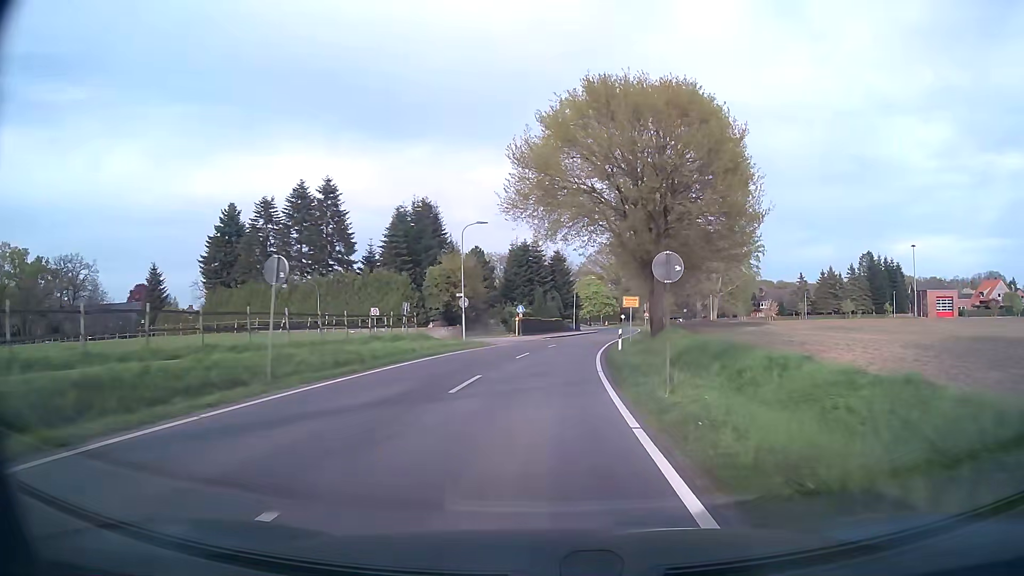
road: tertiary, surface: asphalt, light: Day
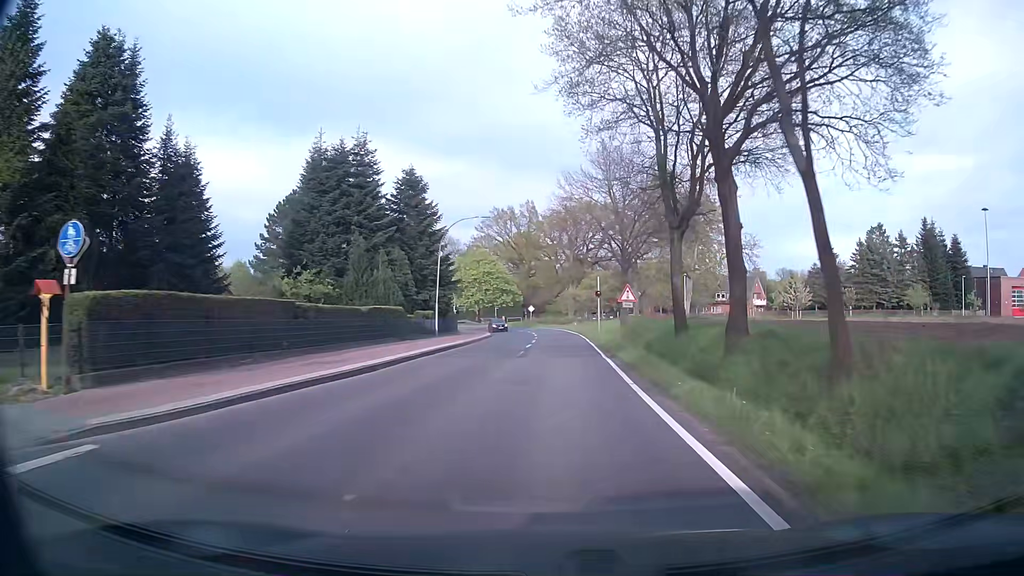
(+4.0, +52.2) m; +9°
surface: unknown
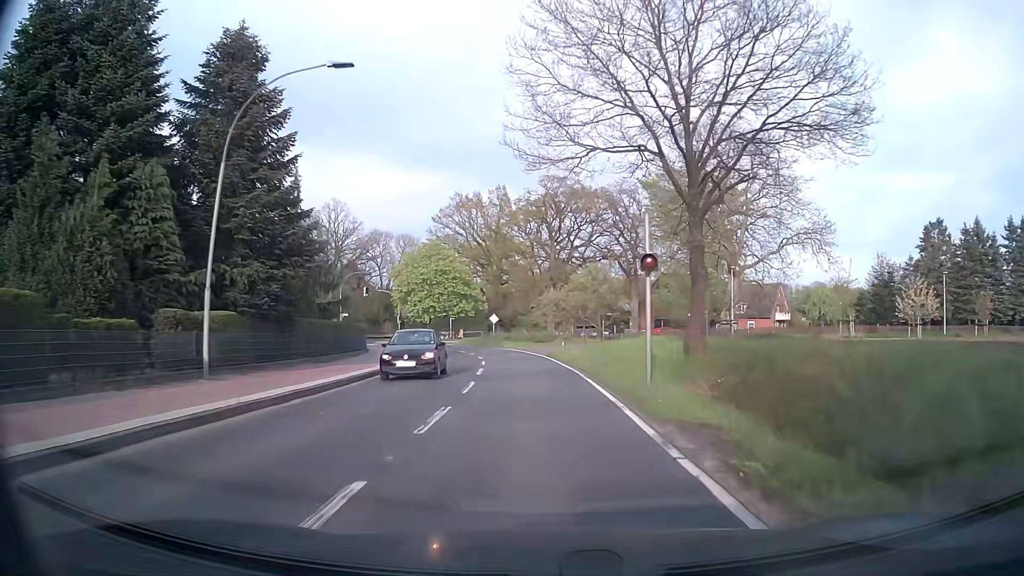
(+0.6, +27.1) m; +2°
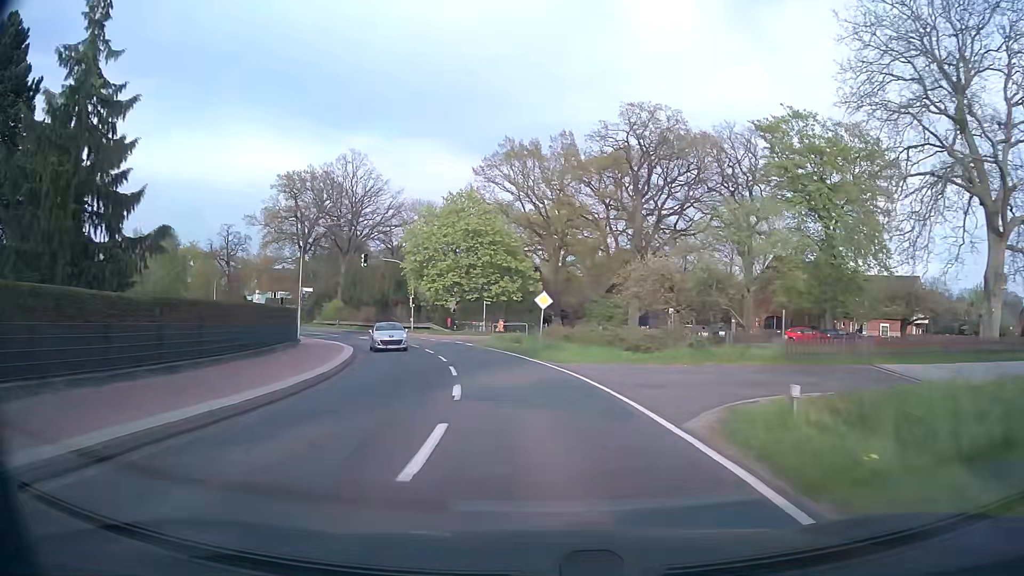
(-0.9, +27.3) m; -5°
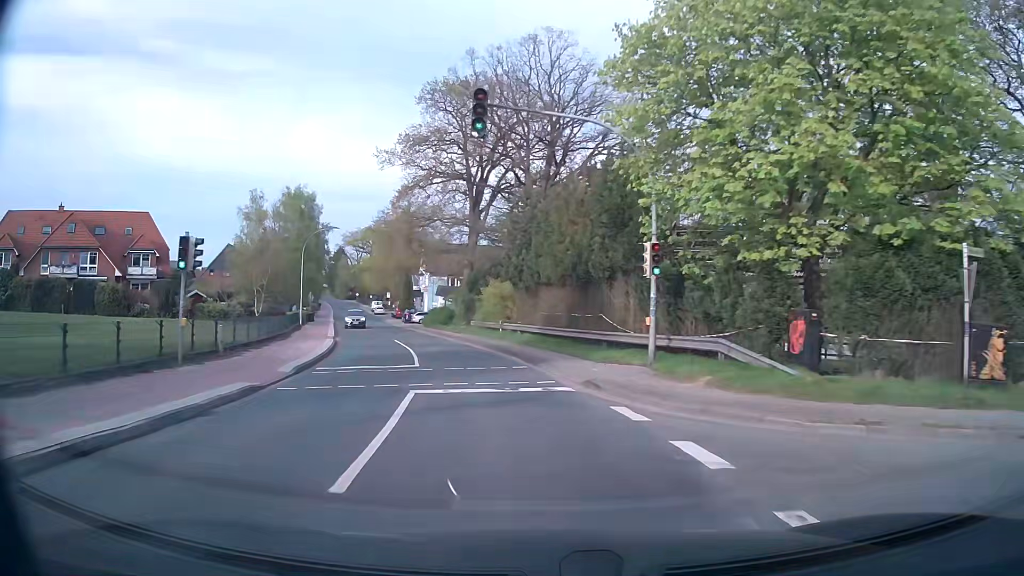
(-6.6, +41.9) m; -22°
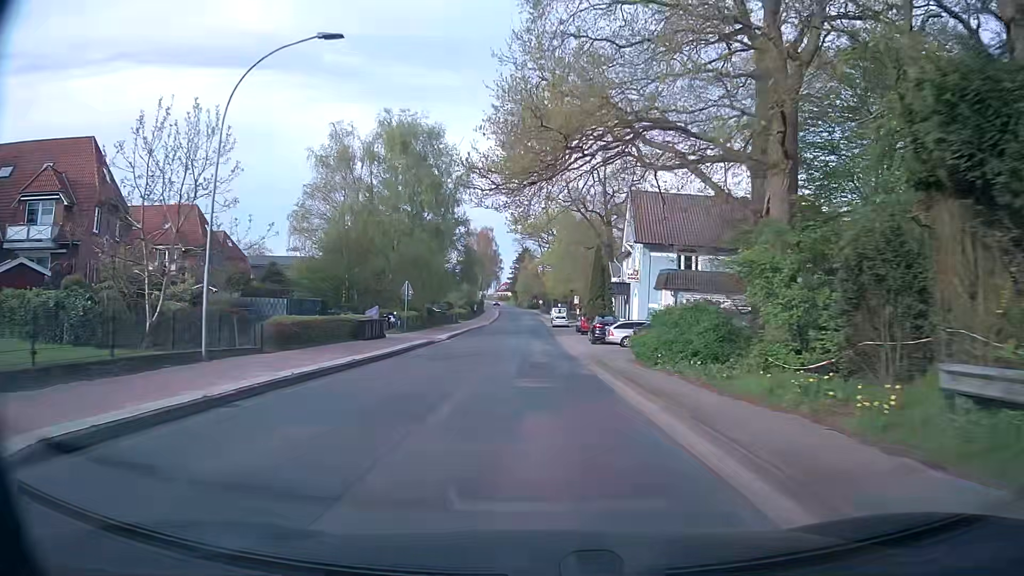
(-6.7, +38.9) m; -17°
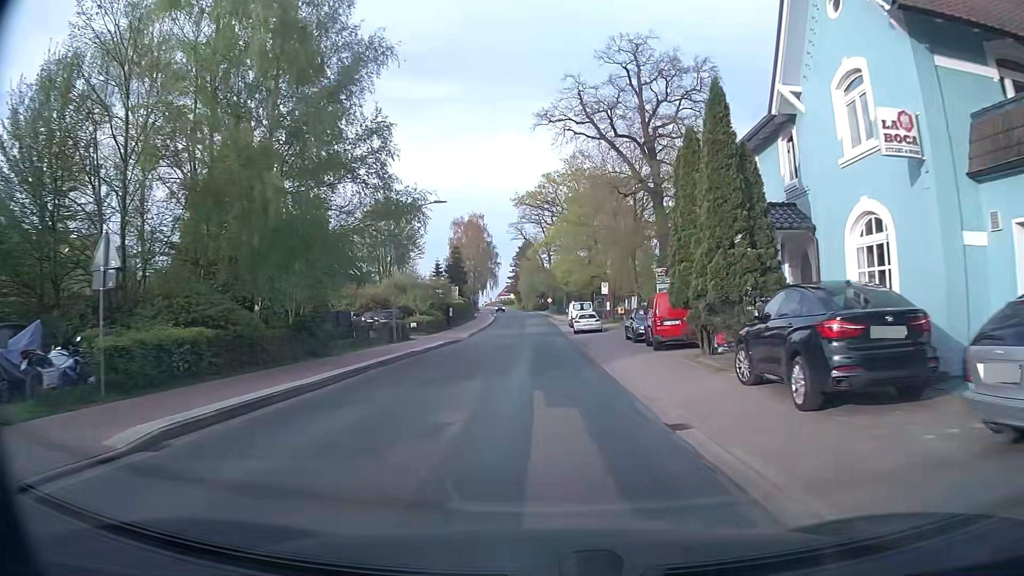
(-0.3, +30.9) m; 0°
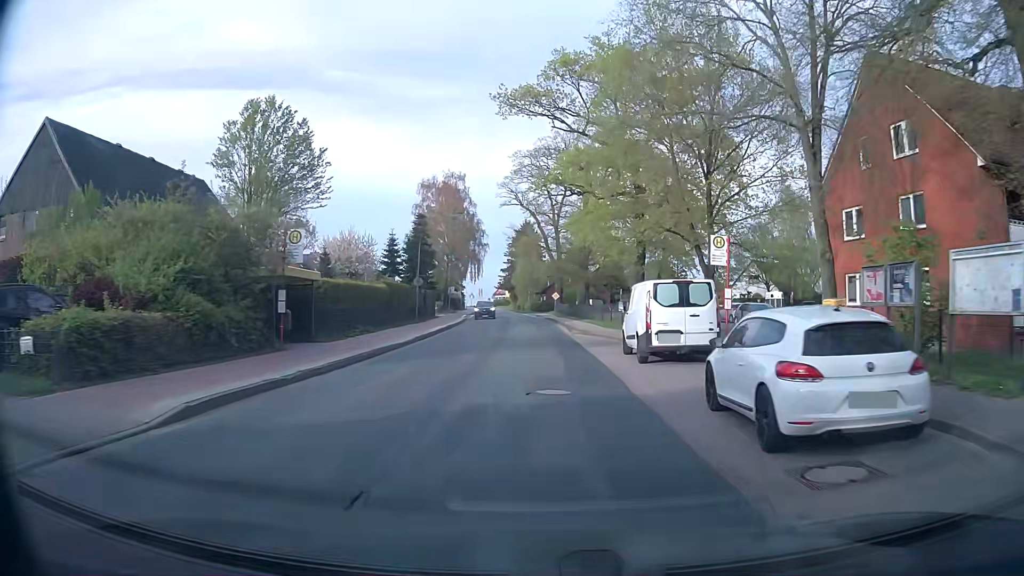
(-0.5, +38.0) m; -1°
(0, +10) (0, +20) (0, +30) (0, +40) (-1, +50) (-1, +60) (-2, +70) (-3, +80) (-4, +90) (-4, +100) m
